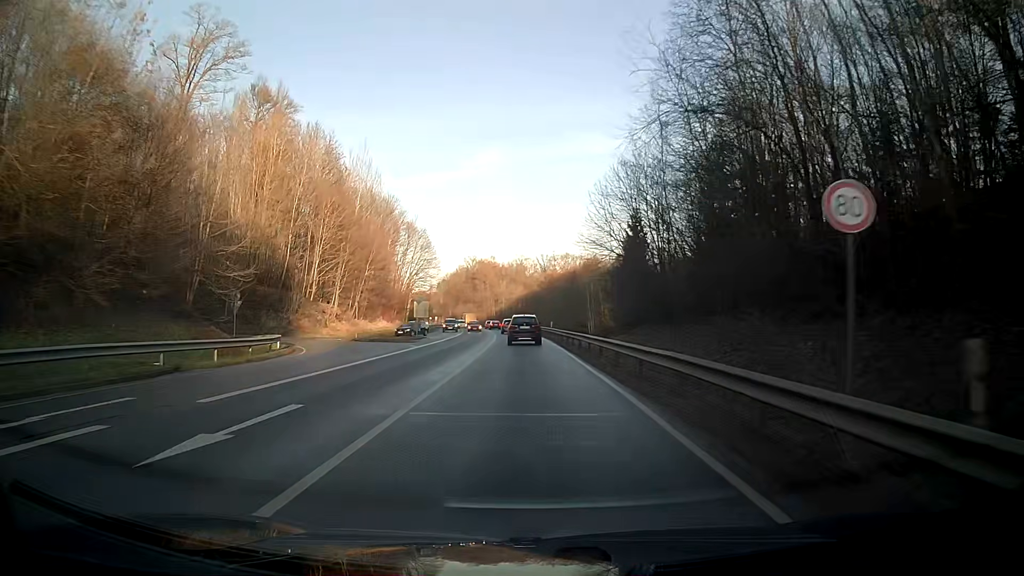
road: primary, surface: asphalt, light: Day
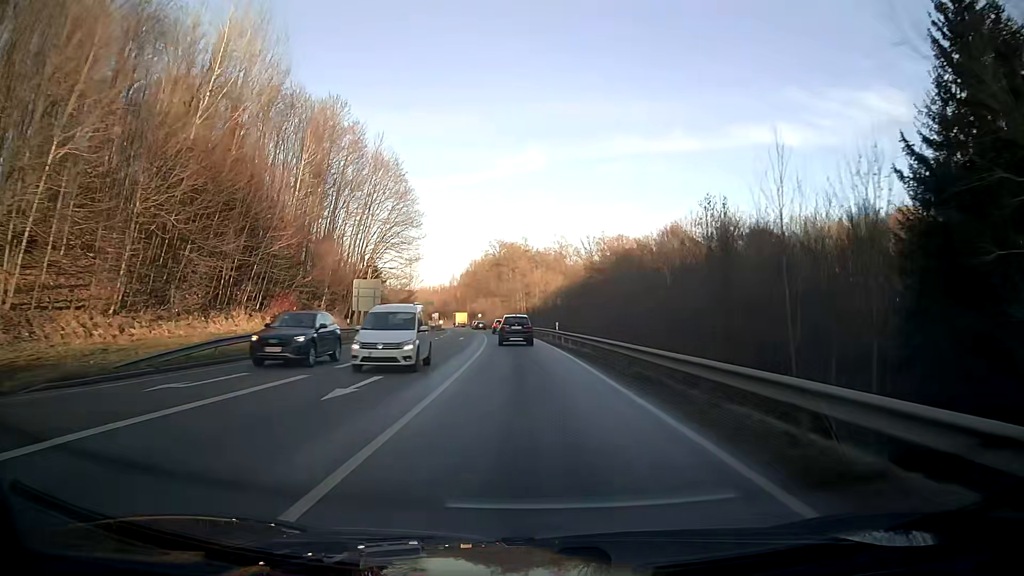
(-2.2, +60.9) m; -4°
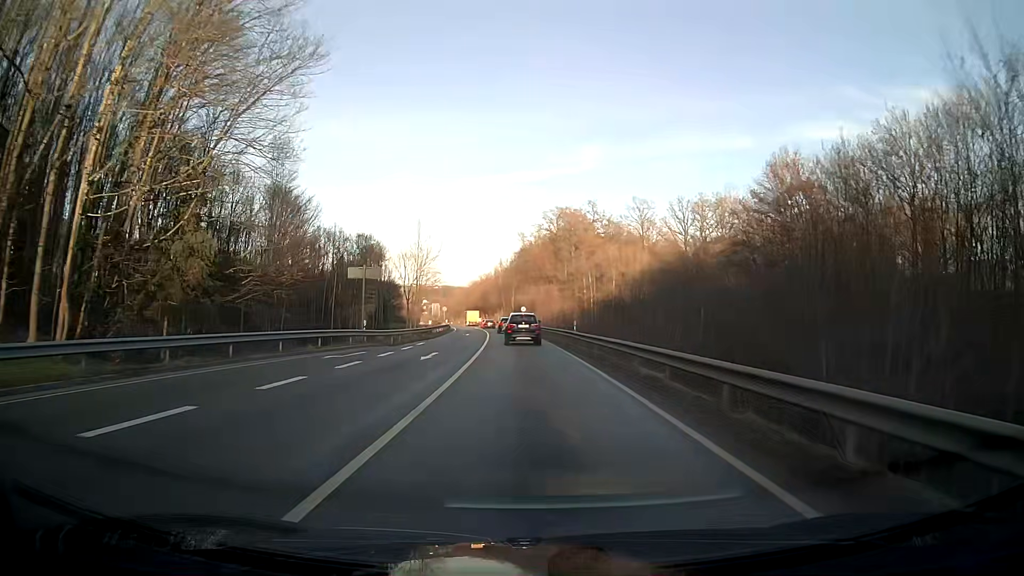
(-2.6, +61.1) m; -5°
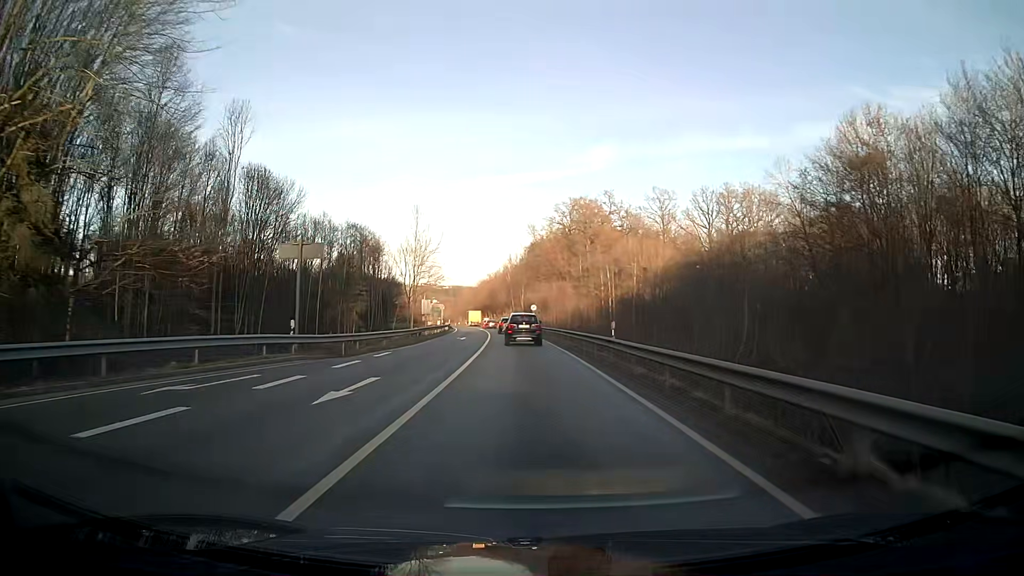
(-0.1, +12.3) m; -1°
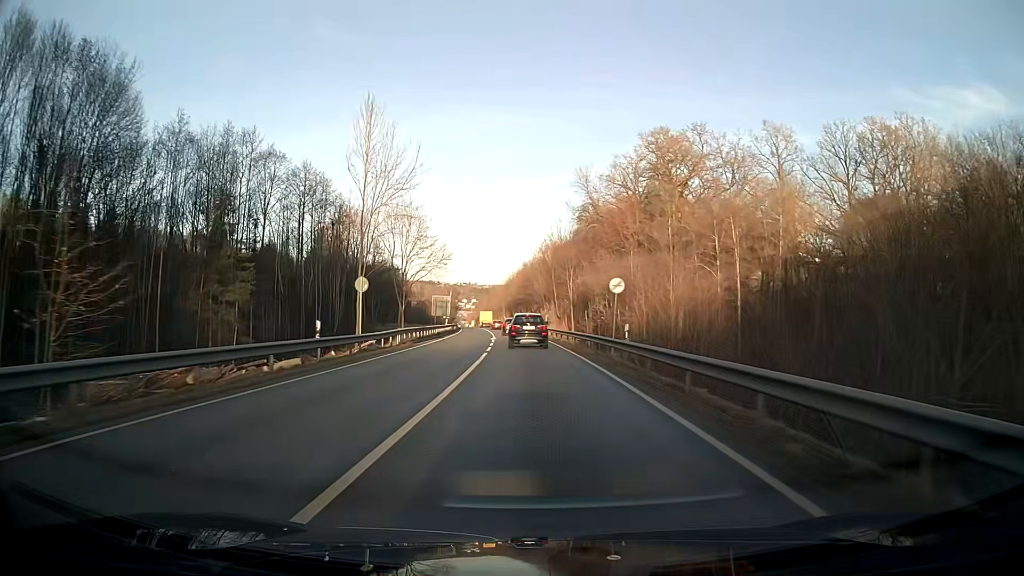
(-1.6, +49.2) m; -3°
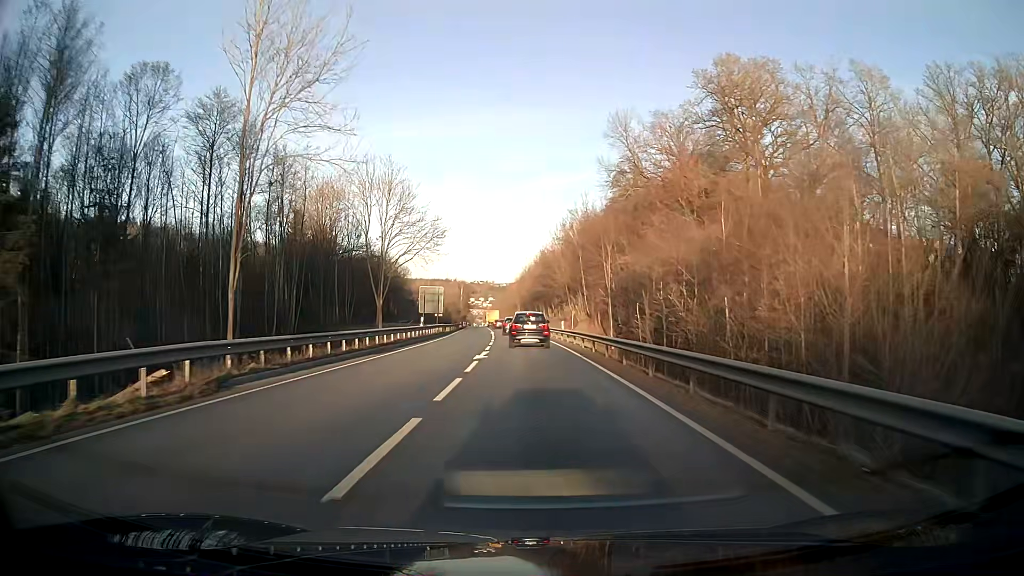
(-0.3, +24.3) m; -1°
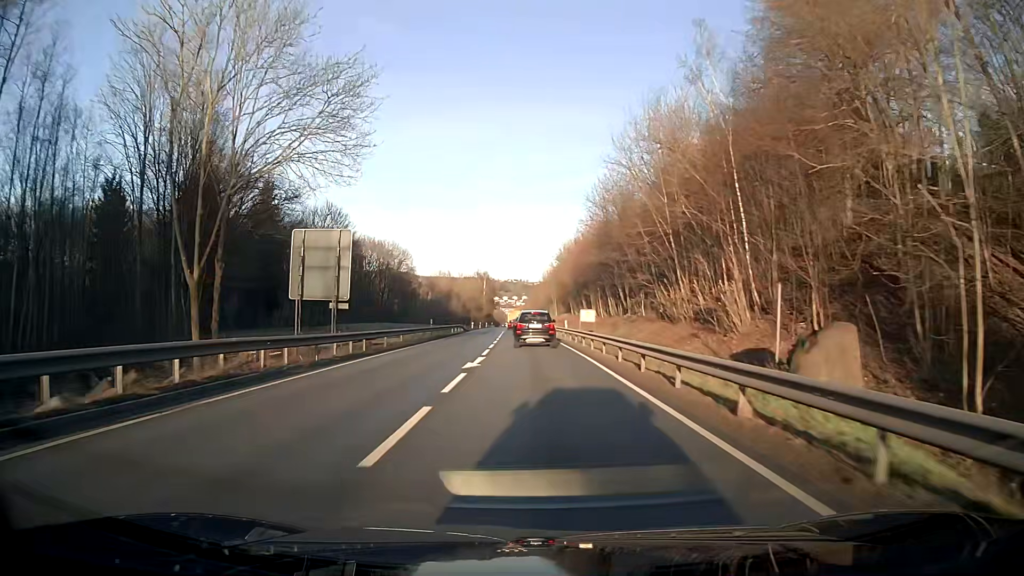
(-1.2, +46.9) m; -3°
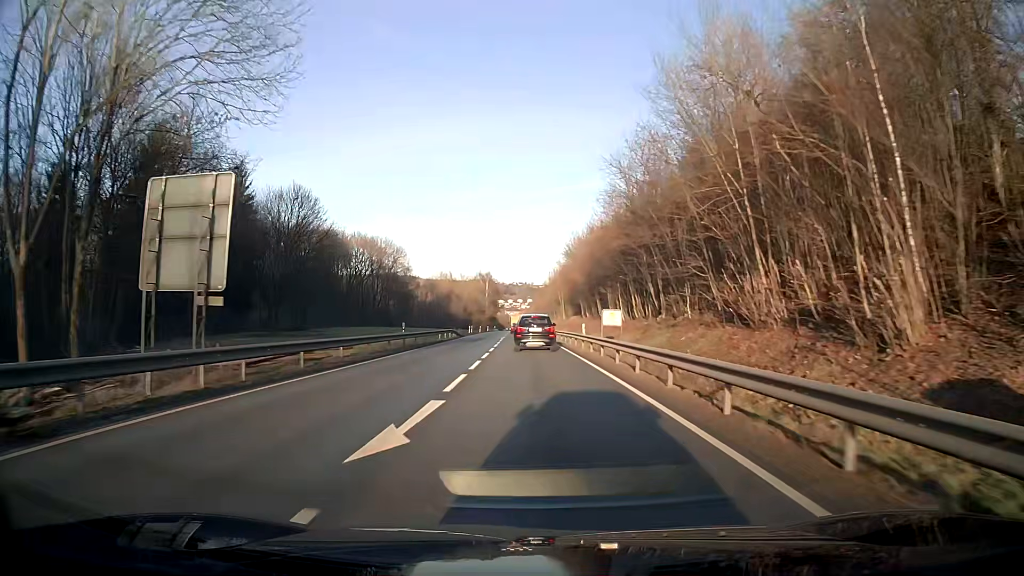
(0.0, +11.6) m; 0°
